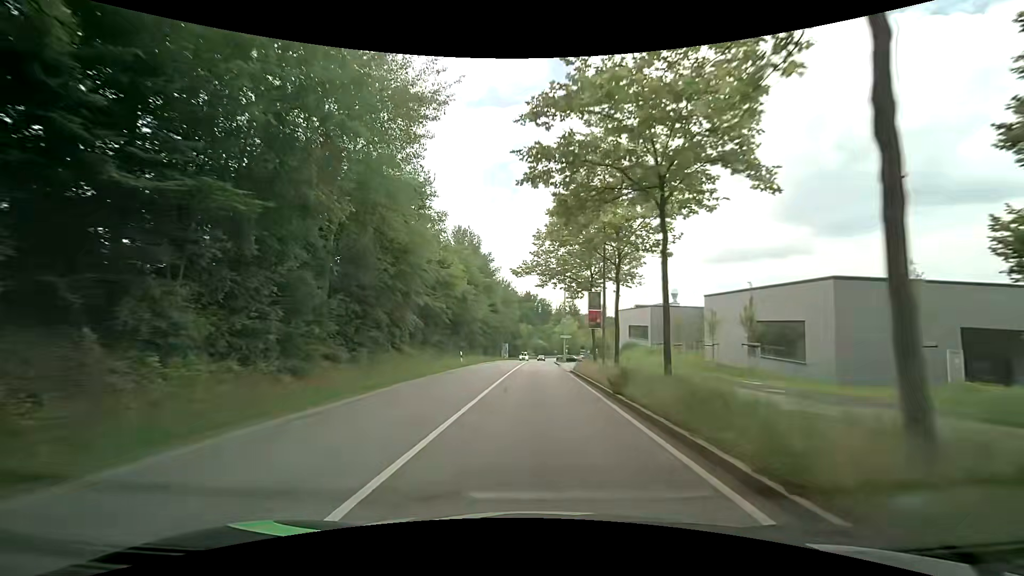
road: secondary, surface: asphalt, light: Day
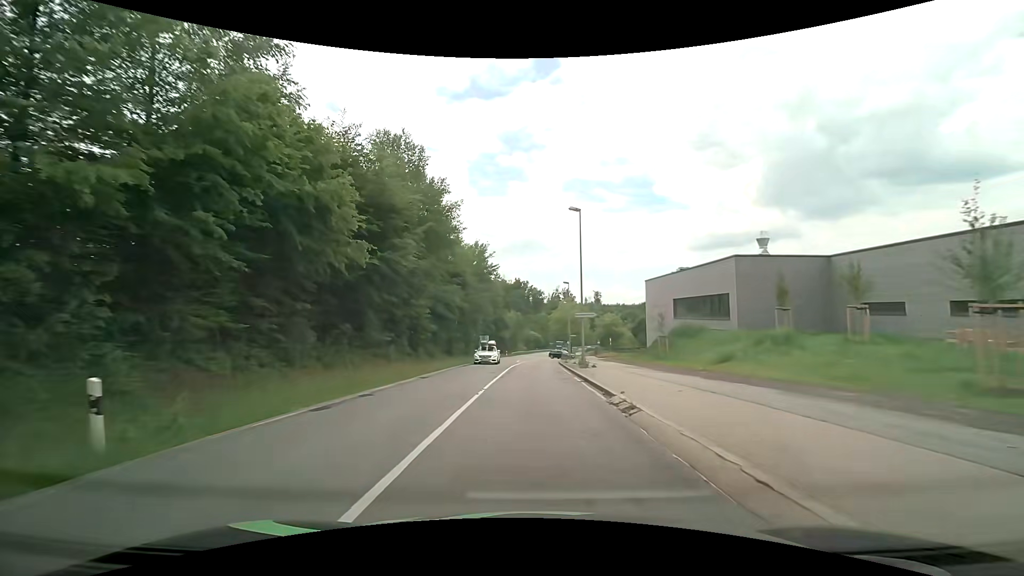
(+0.1, +31.5) m; +1°
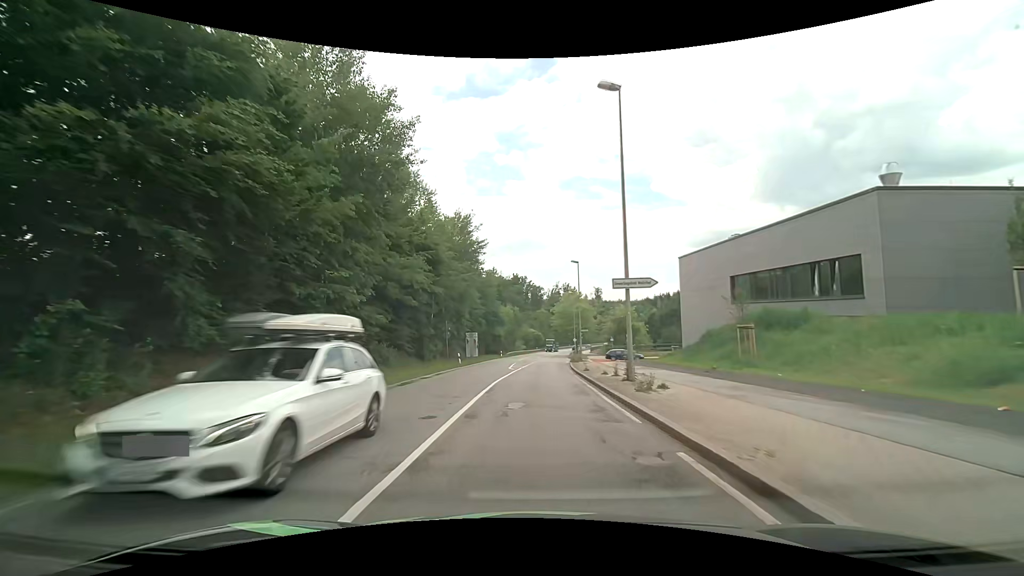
(-0.1, +15.6) m; 0°
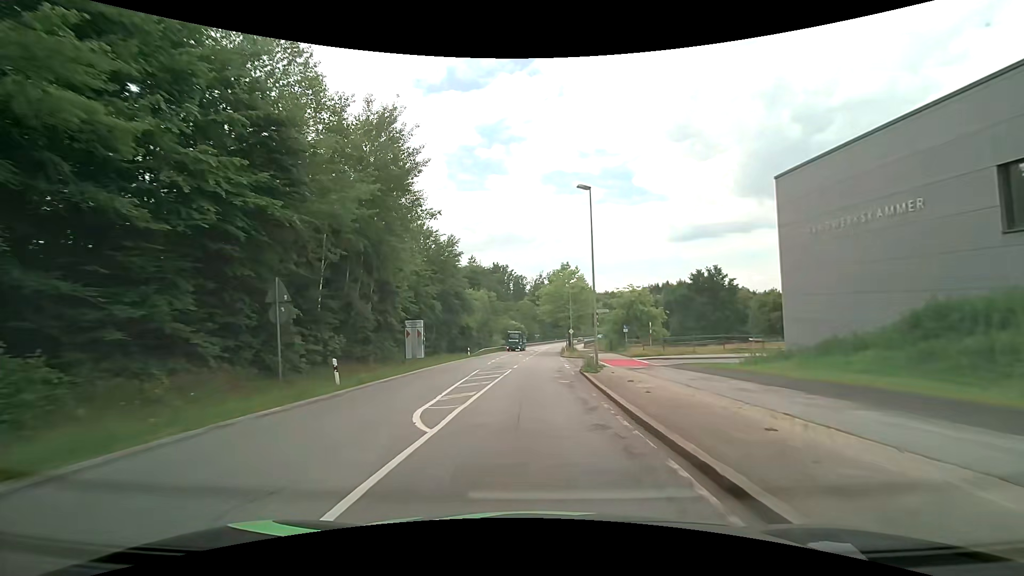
(+0.5, +23.2) m; +2°
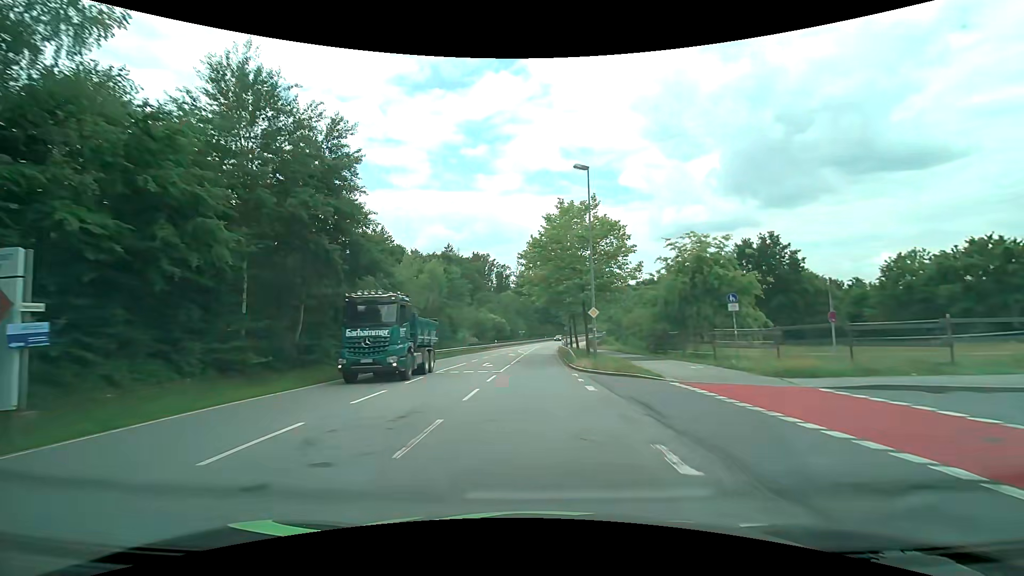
(+0.4, +30.9) m; +1°
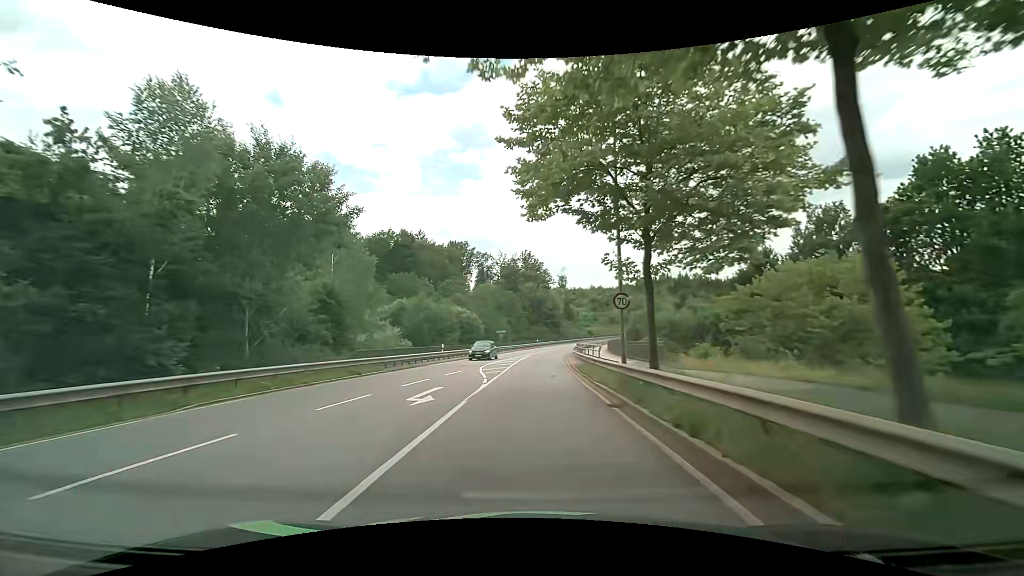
(+0.6, +38.8) m; +2°
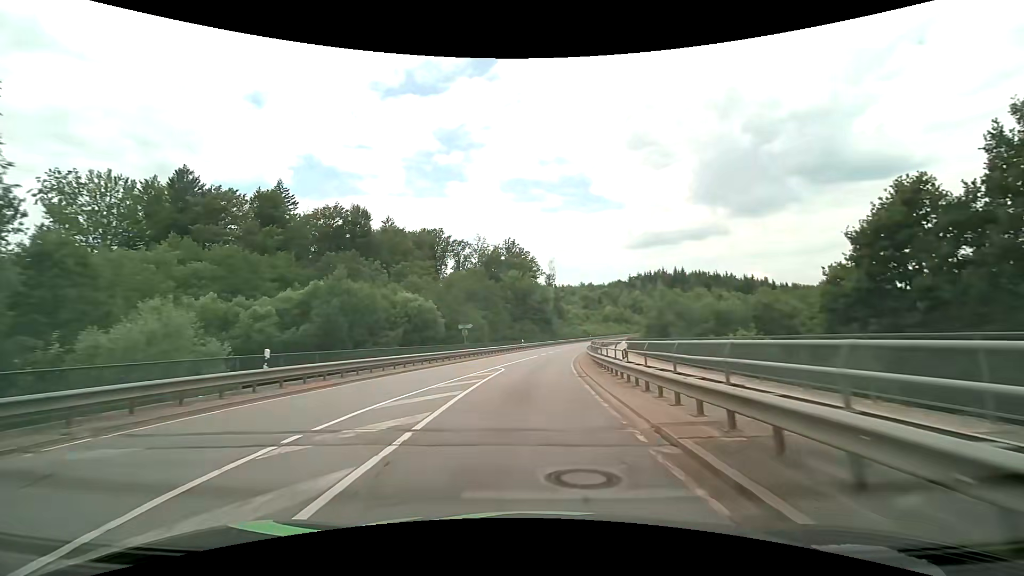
(+0.2, +24.5) m; +1°
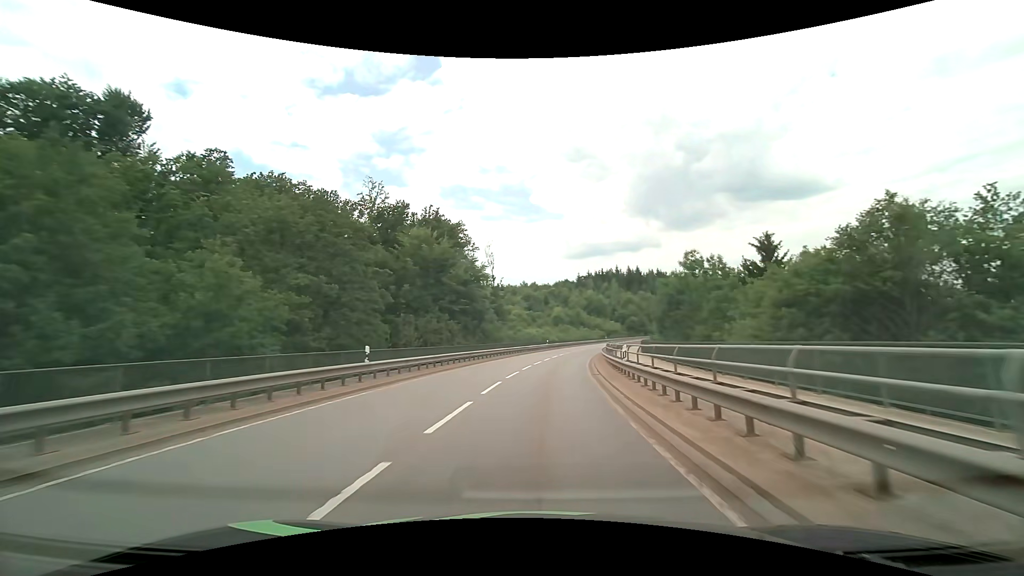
(+2.3, +44.5) m; +7°
